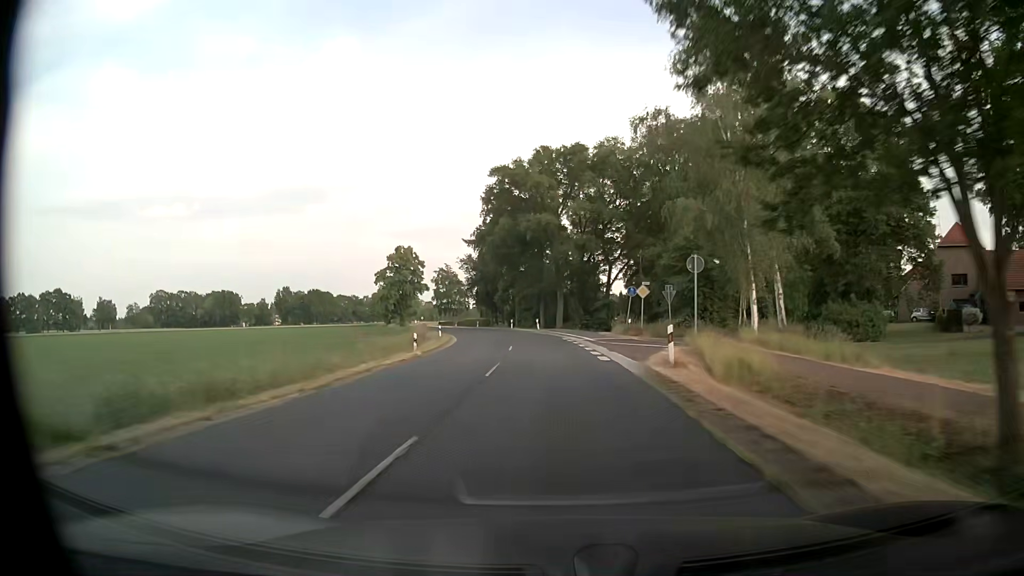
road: secondary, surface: asphalt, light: Day
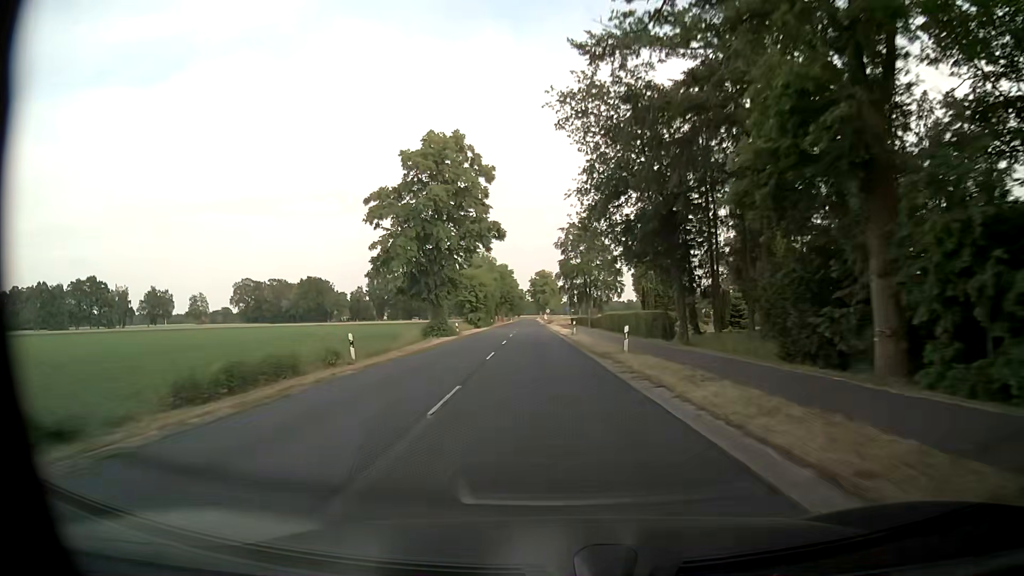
(-8.6, +78.2) m; -13°
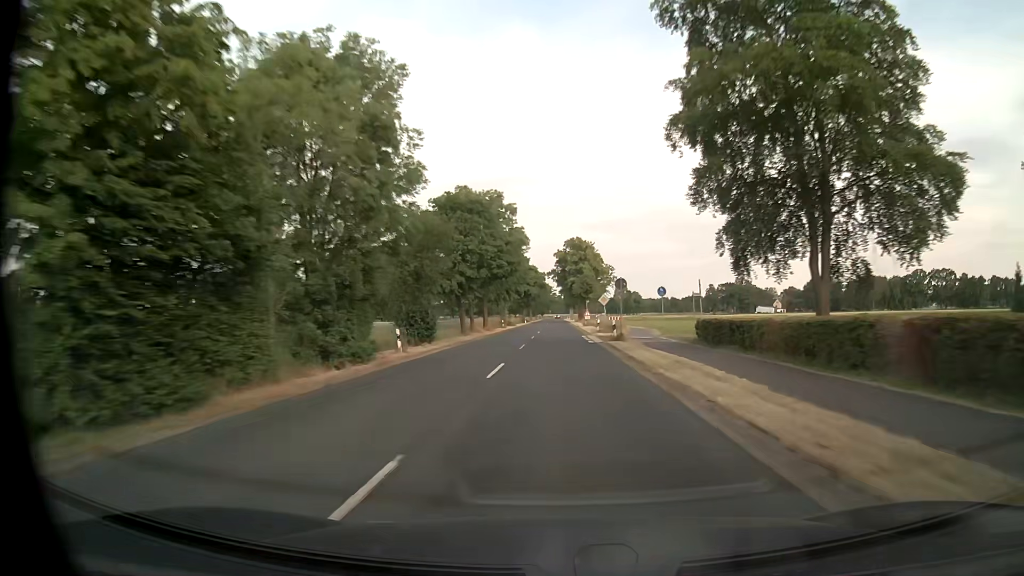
(-4.0, +79.0) m; -3°
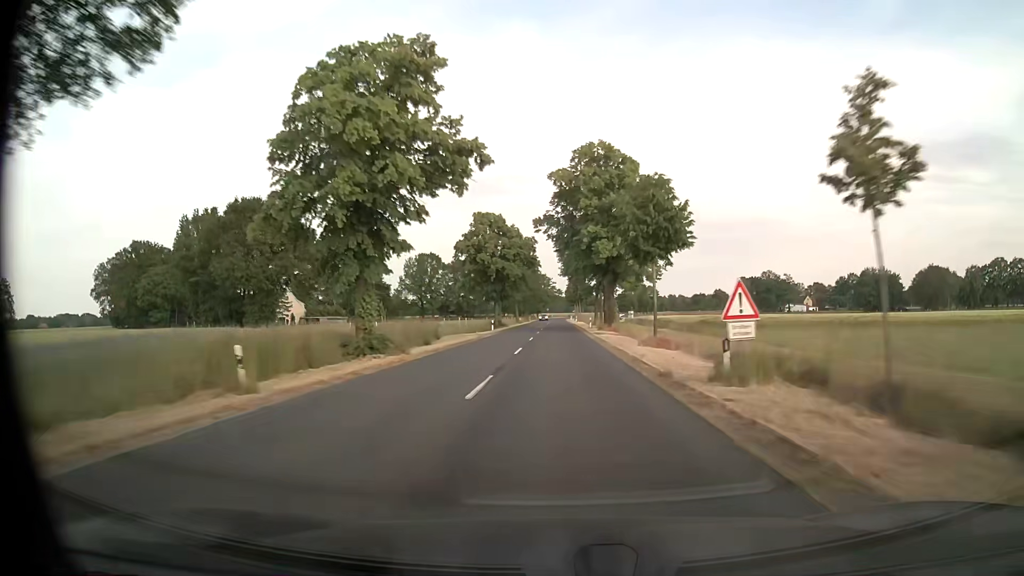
(0.0, +63.4) m; 0°
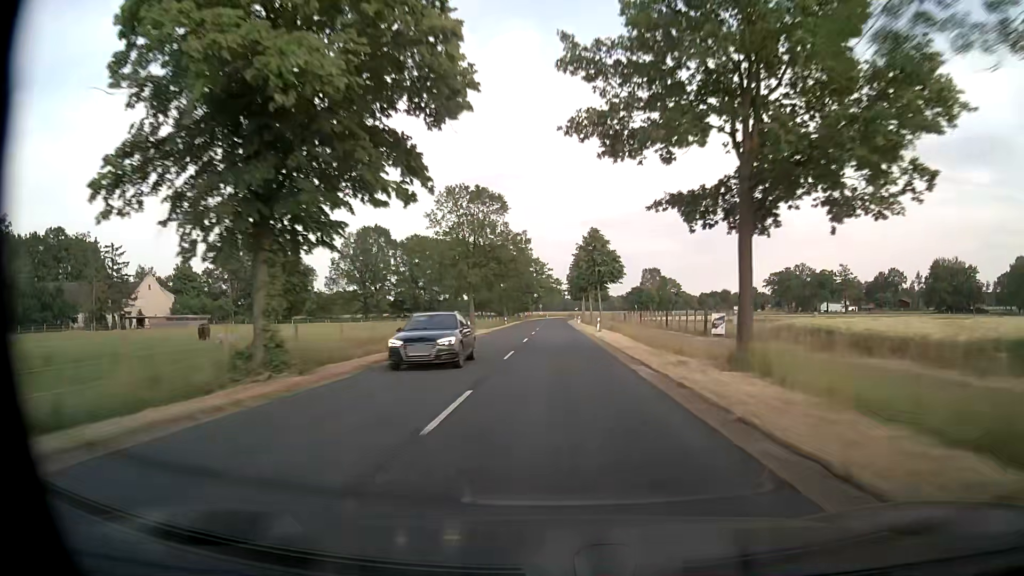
(0.0, +63.4) m; 0°
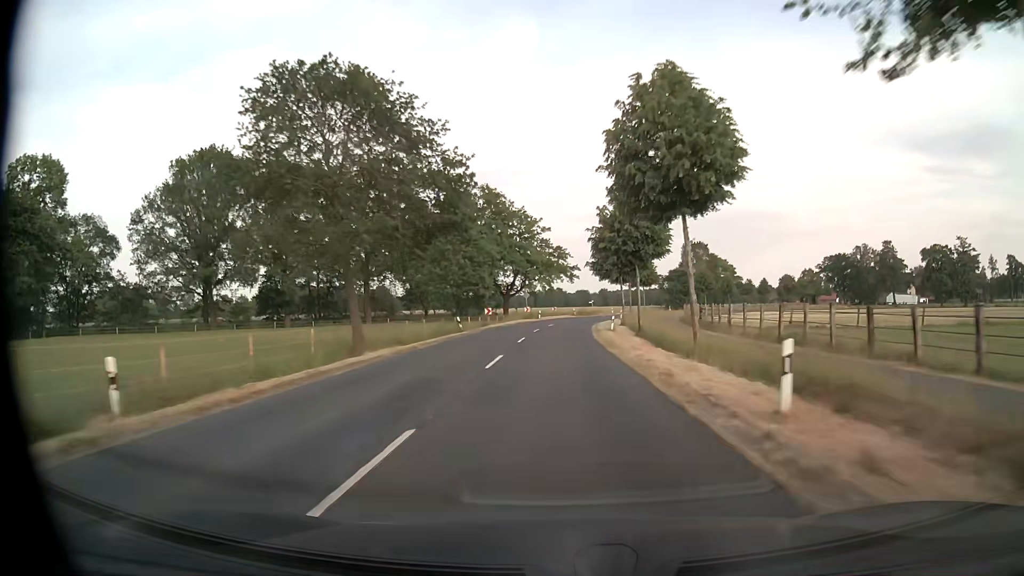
(+0.1, +75.8) m; 0°
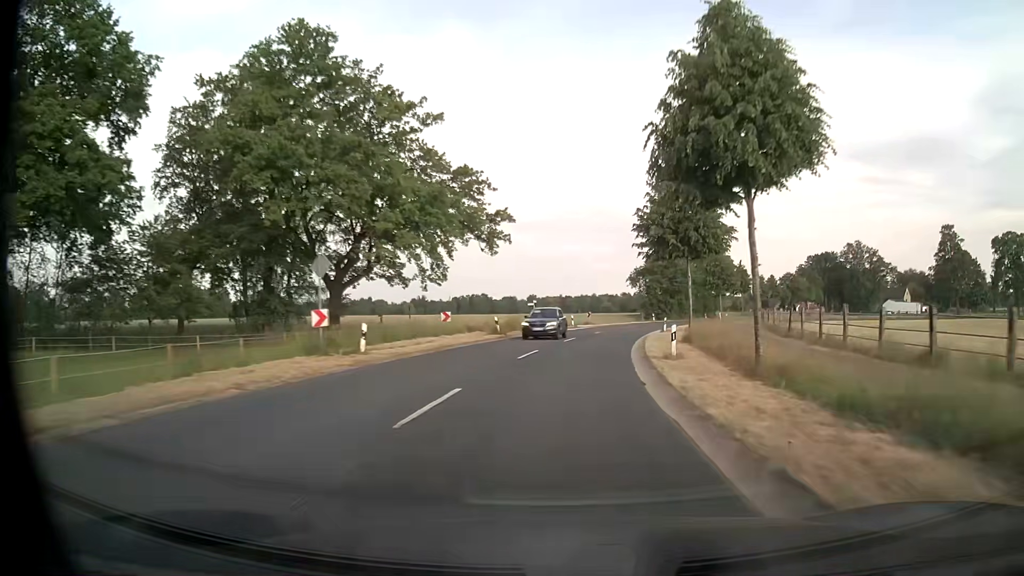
(+1.4, +55.2) m; +6°
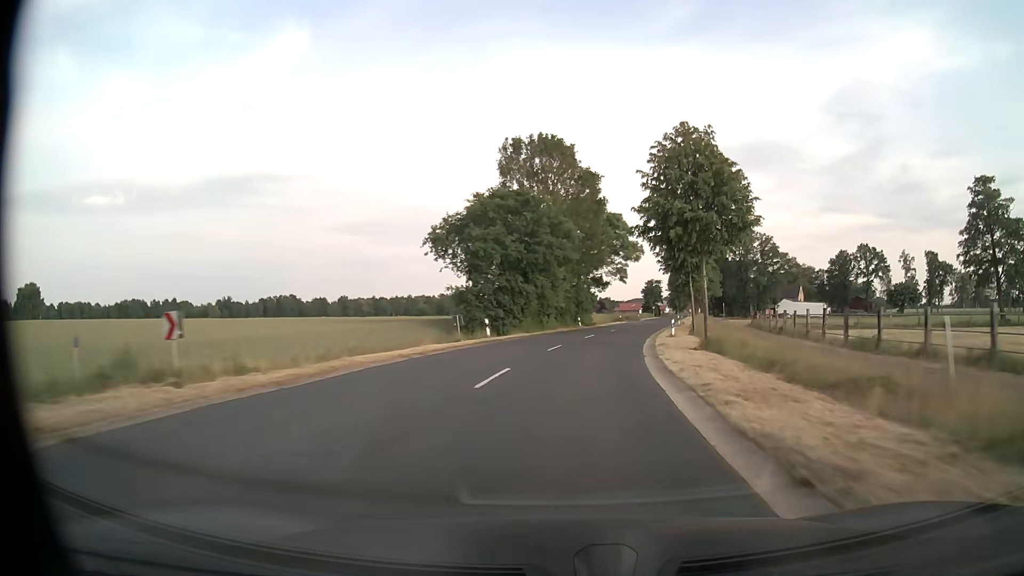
(+7.2, +55.1) m; +15°
(0, +10) (+1, +20) (+2, +30) (+4, +40) (+6, +50) (+8, +59) (+10, +69) (+12, +79) (+14, +89) (+17, +98) m
